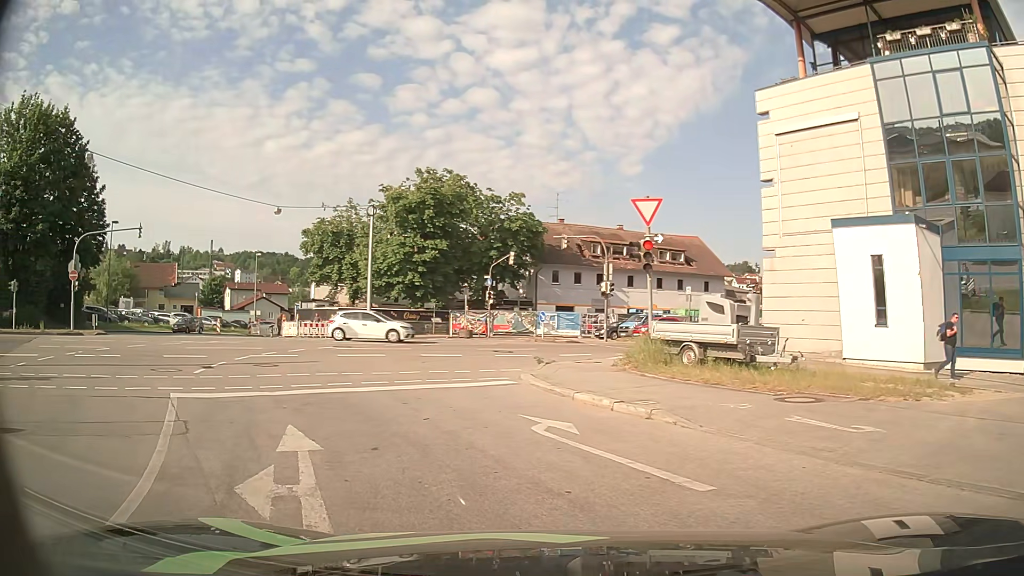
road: primary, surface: asphalt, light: Day
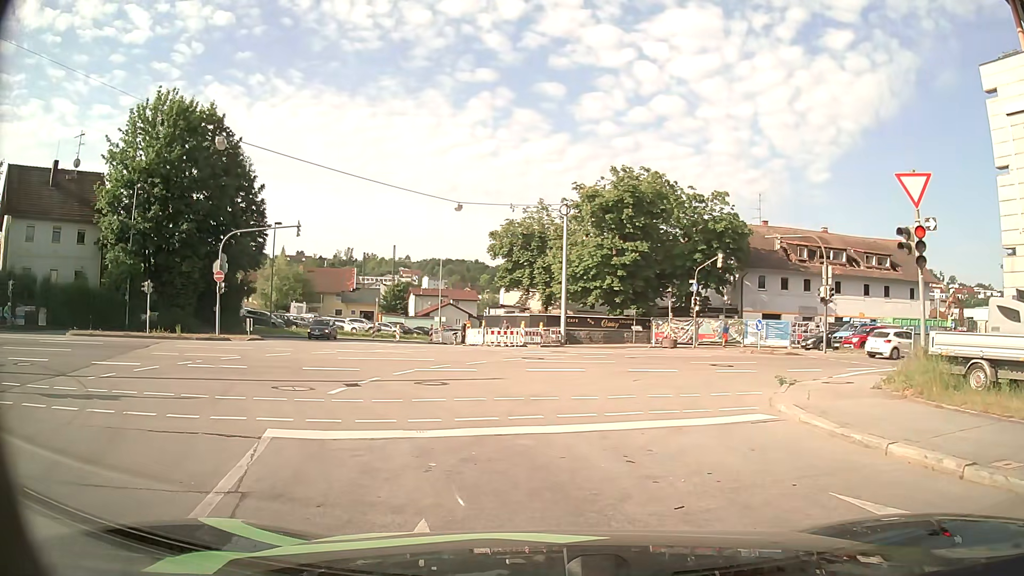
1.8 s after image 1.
(-0.6, +4.0) m; -18°
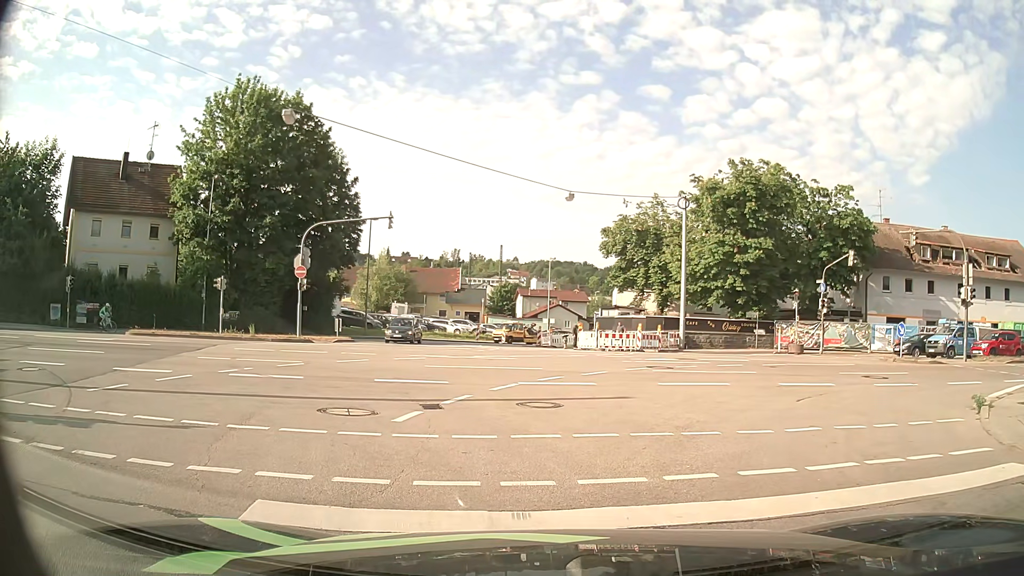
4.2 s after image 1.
(-0.2, +3.6) m; -7°
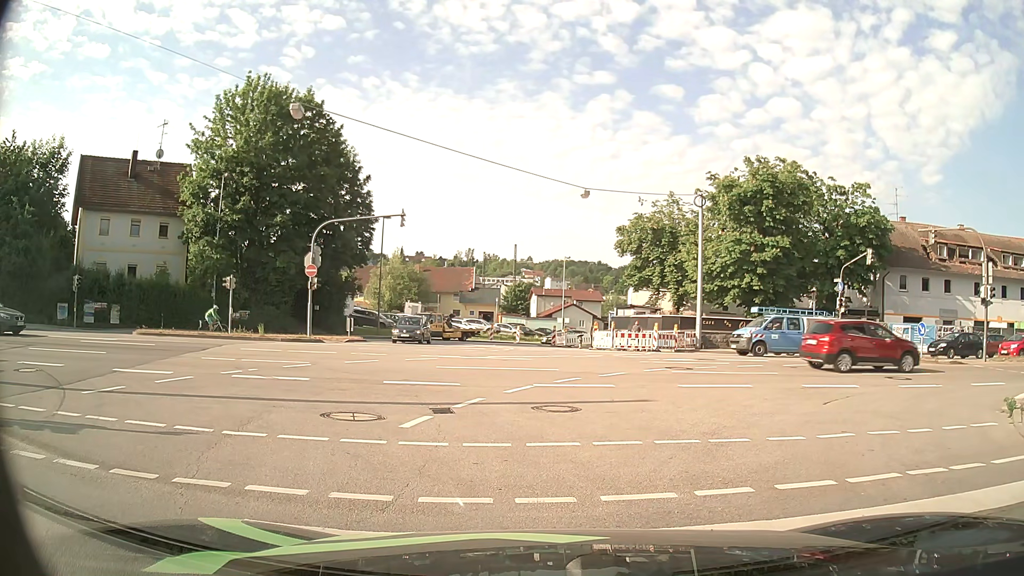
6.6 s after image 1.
(0.0, +0.6) m; 0°
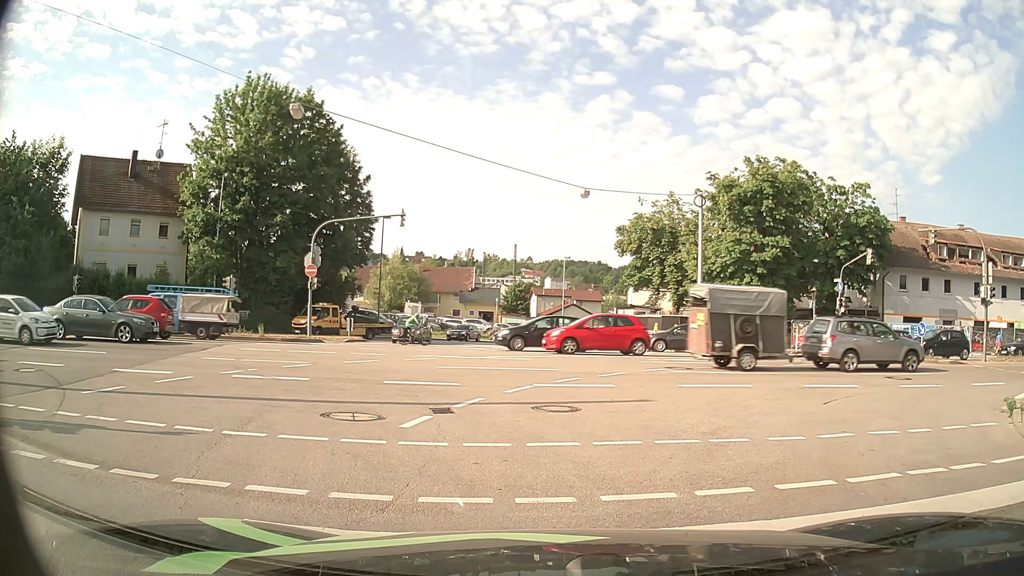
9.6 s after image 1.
(0.0, 0.0) m; 0°
(0, +10) (0, +20) (-1, +30) (-2, +40) (-4, +50) (-4, +60) (0, +69) (+7, +77) (+13, +84) (+20, +92) m
